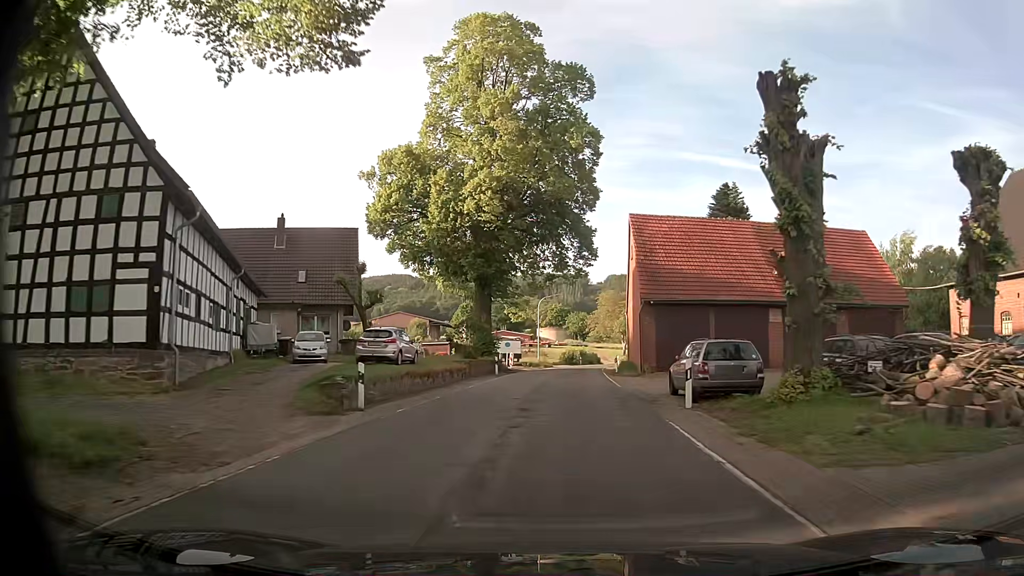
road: secondary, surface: asphalt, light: Day
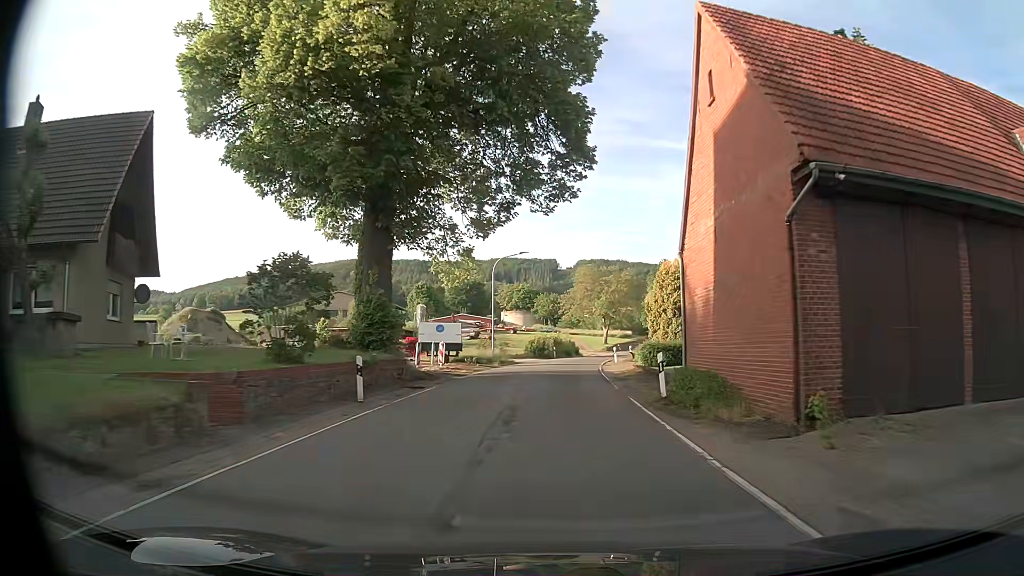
(+0.5, +24.2) m; +2°
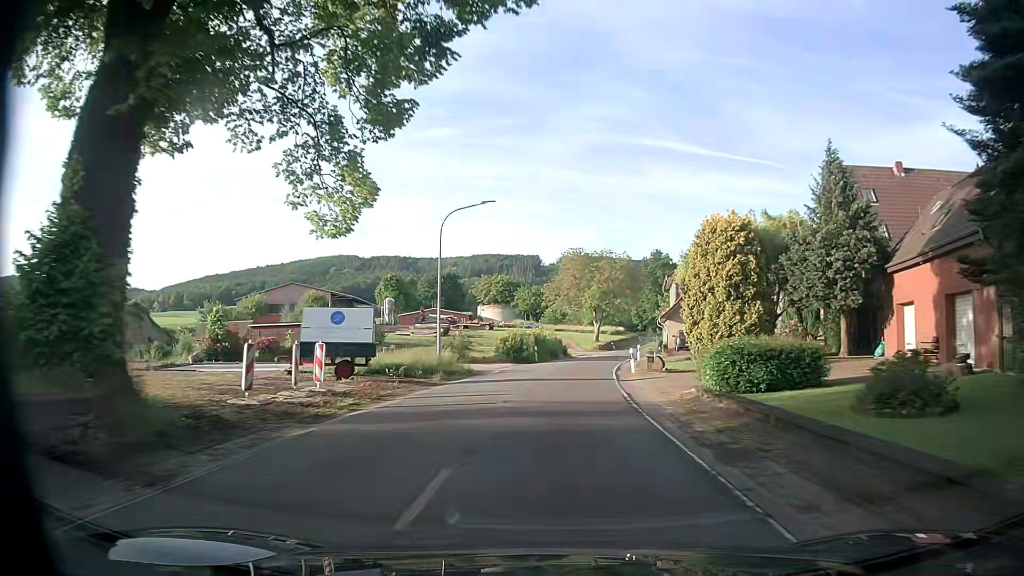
(+0.2, +16.7) m; +1°
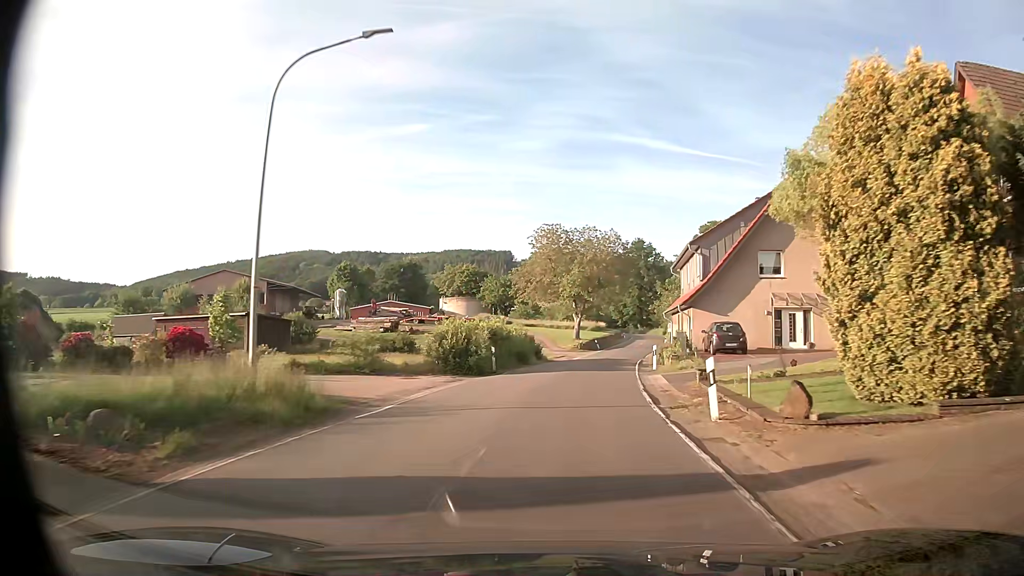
(+0.4, +17.2) m; +2°
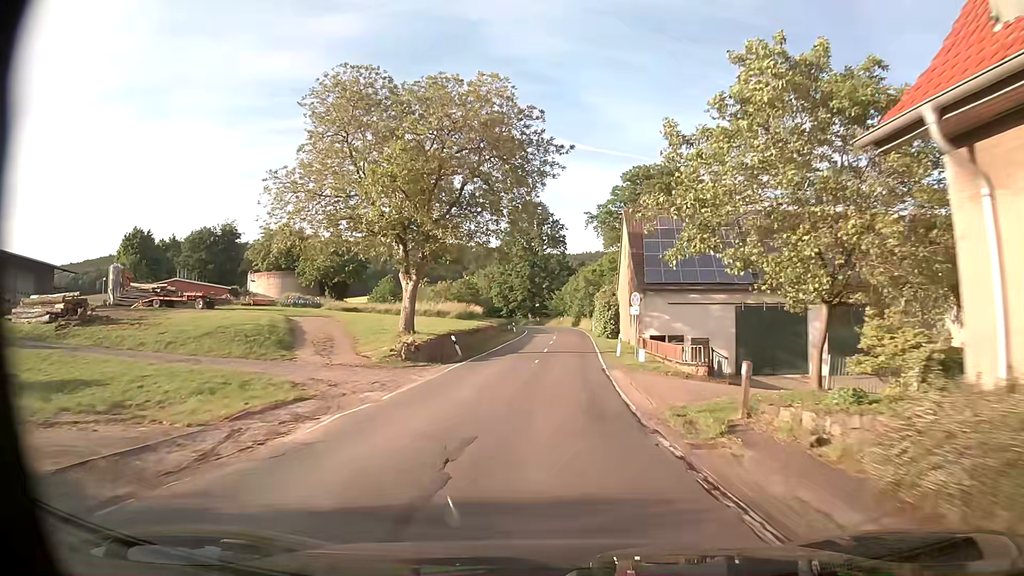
(+4.1, +43.5) m; +10°
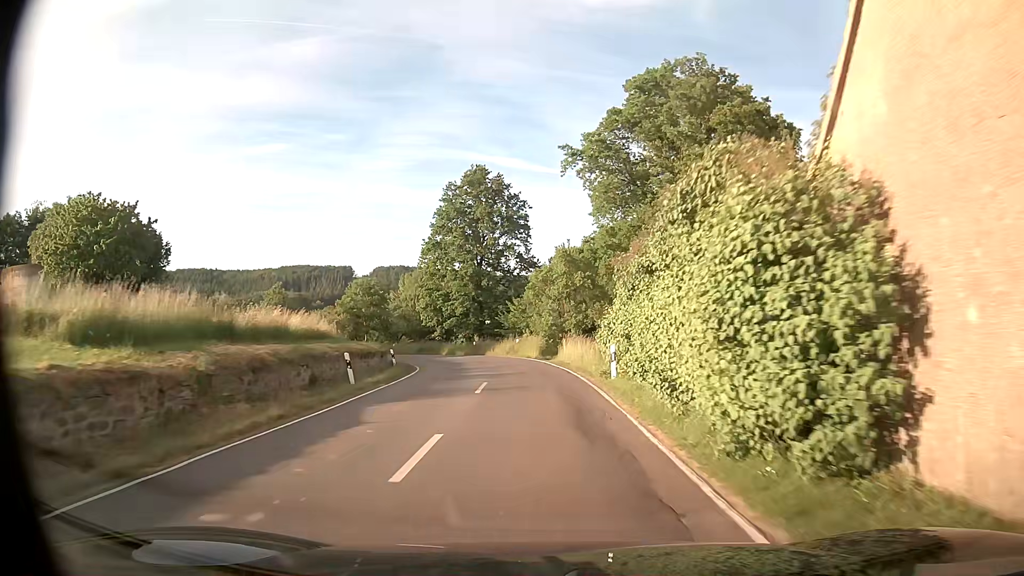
(+1.4, +44.9) m; +2°
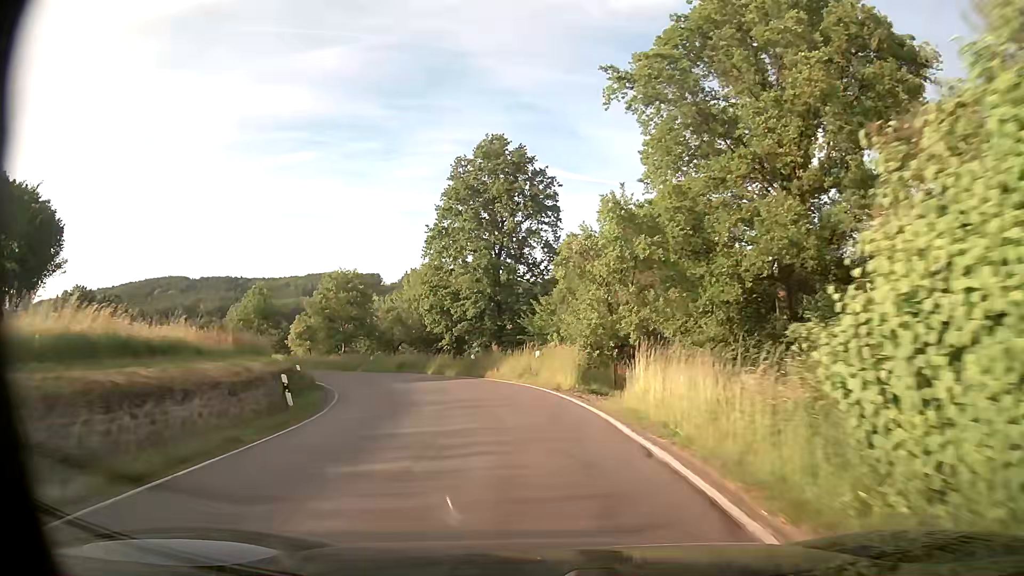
(-0.2, +17.3) m; -2°
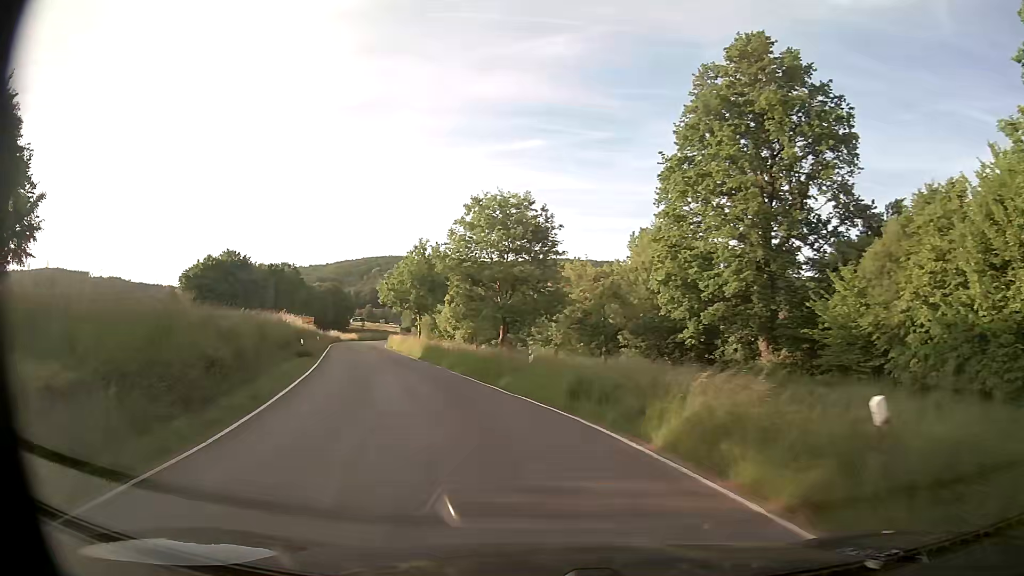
(-3.6, +24.0) m; -19°
(-1, +10) (-3, +20) (-6, +29) (-9, +39) (-13, +48) (-16, +58) (-19, +67) (-21, +77) (-24, +87) (-25, +96) m
